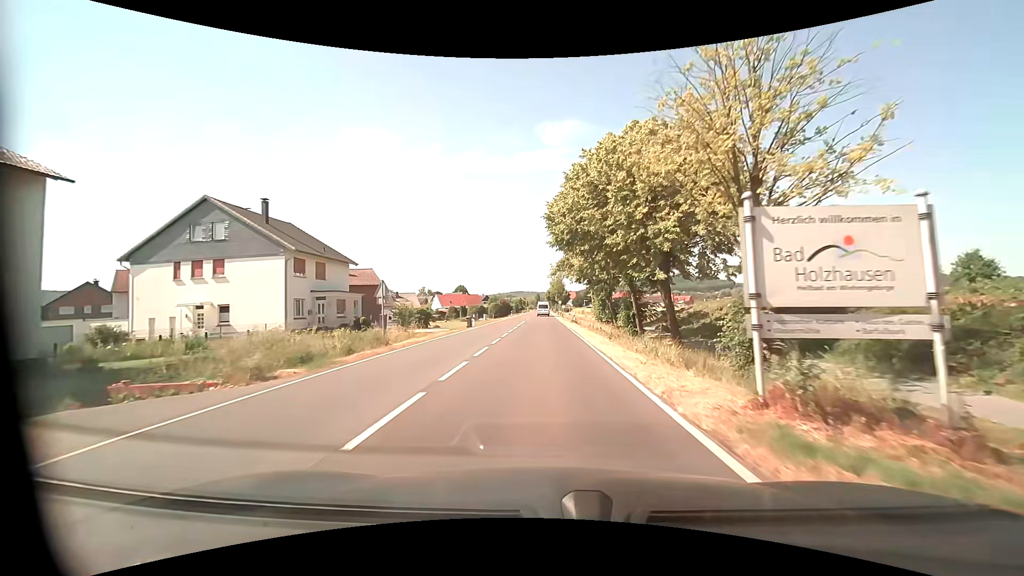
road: primary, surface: asphalt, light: Day
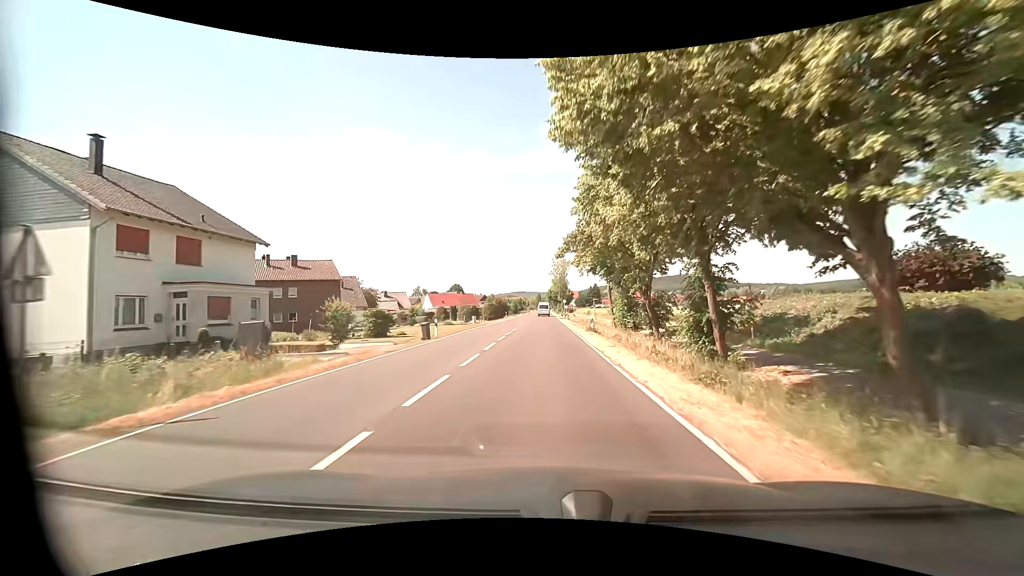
(0.0, +15.9) m; 0°
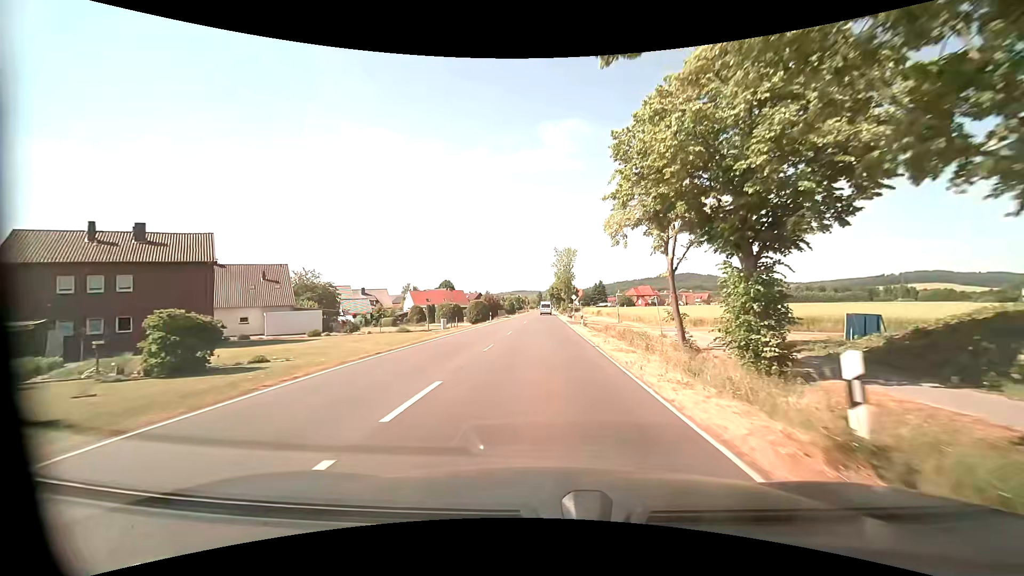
(-0.2, +23.9) m; 0°
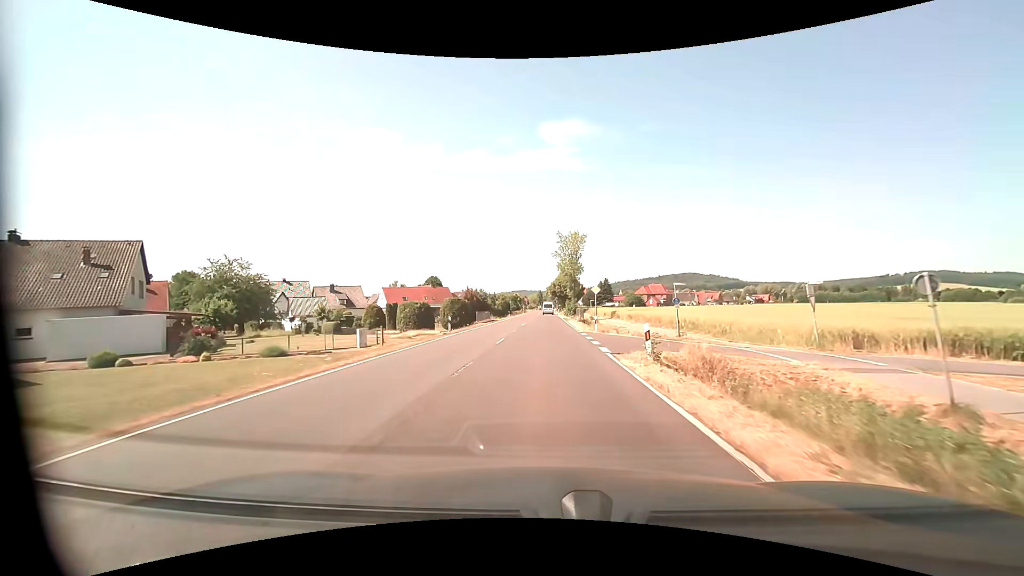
(-0.3, +23.8) m; -1°
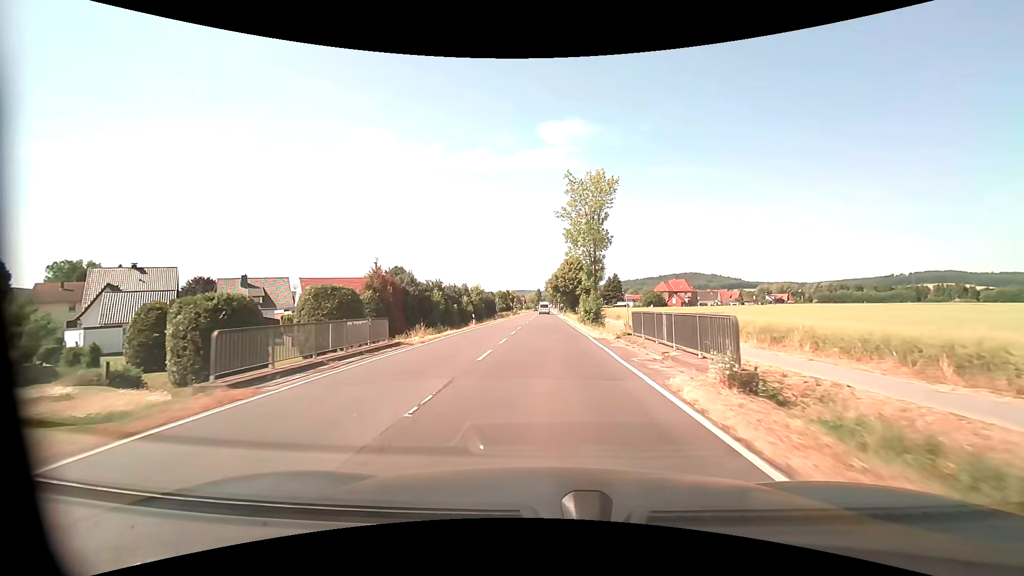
(0.0, +39.7) m; 0°
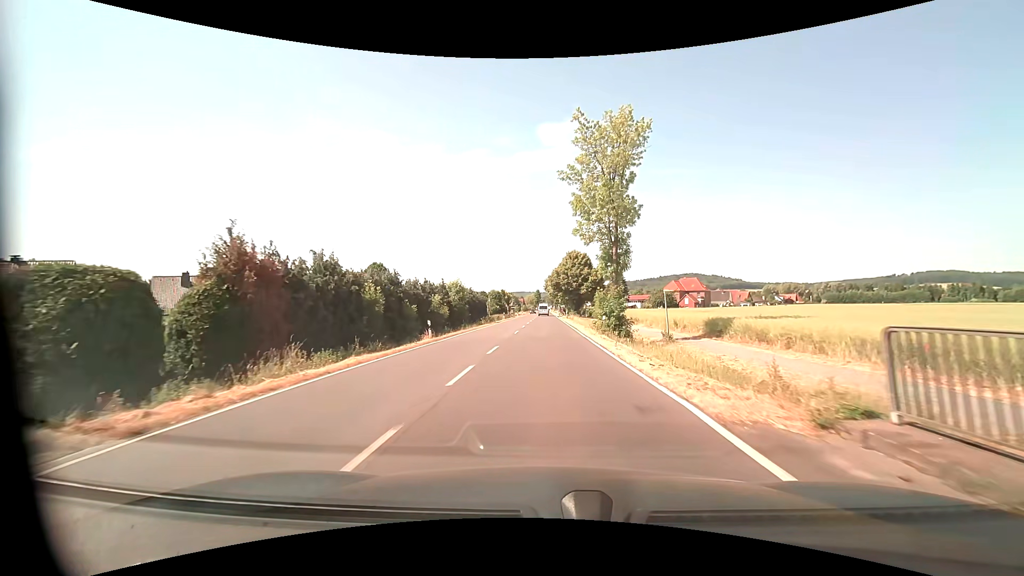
(0.0, +15.8) m; 0°
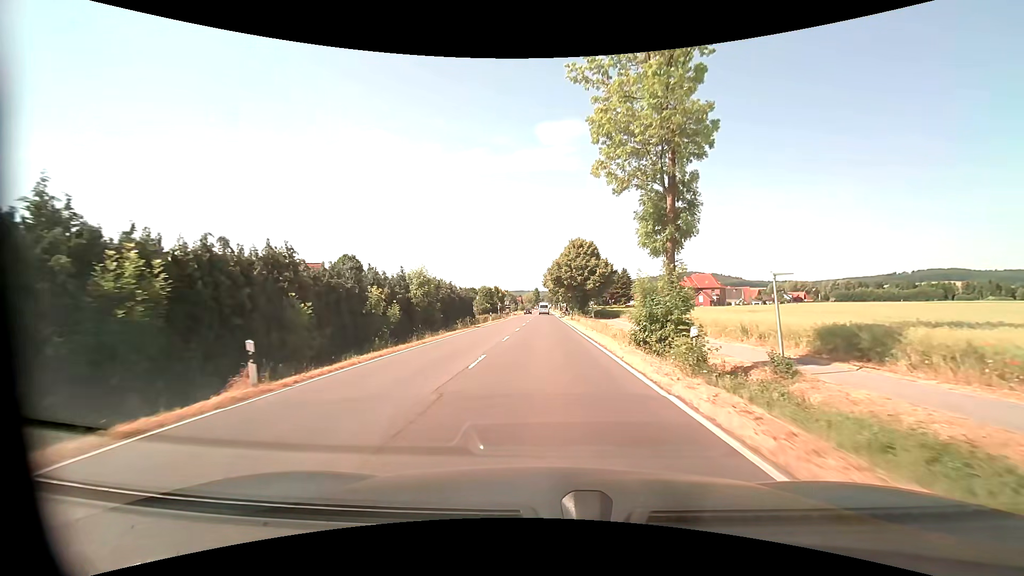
(0.0, +15.8) m; 0°
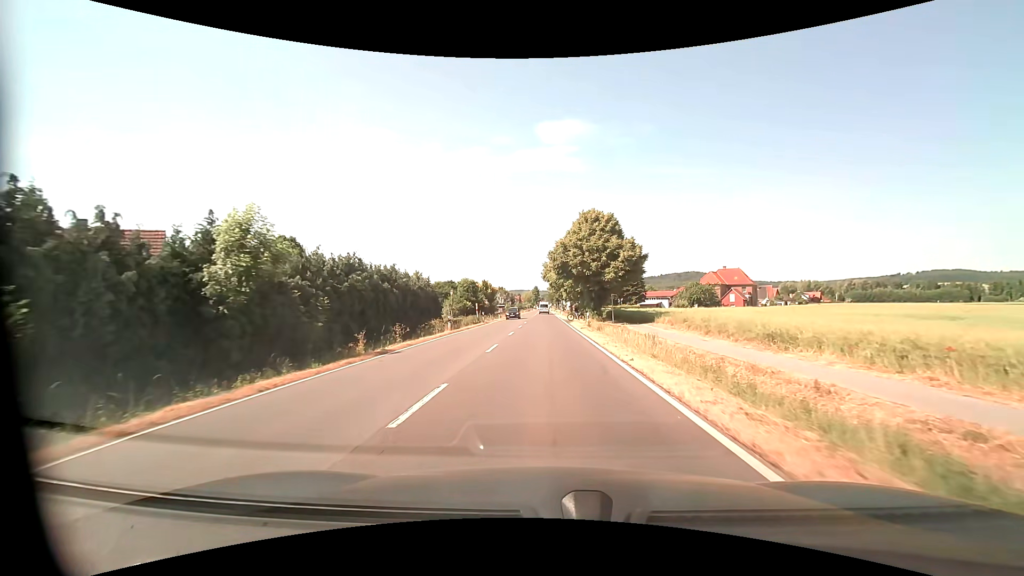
(0.0, +23.7) m; 0°
(0, +10) (0, +20) (0, +30) (0, +40) (0, +50) (0, +60) (0, +70) (0, +80) (0, +90) (0, +100) m
